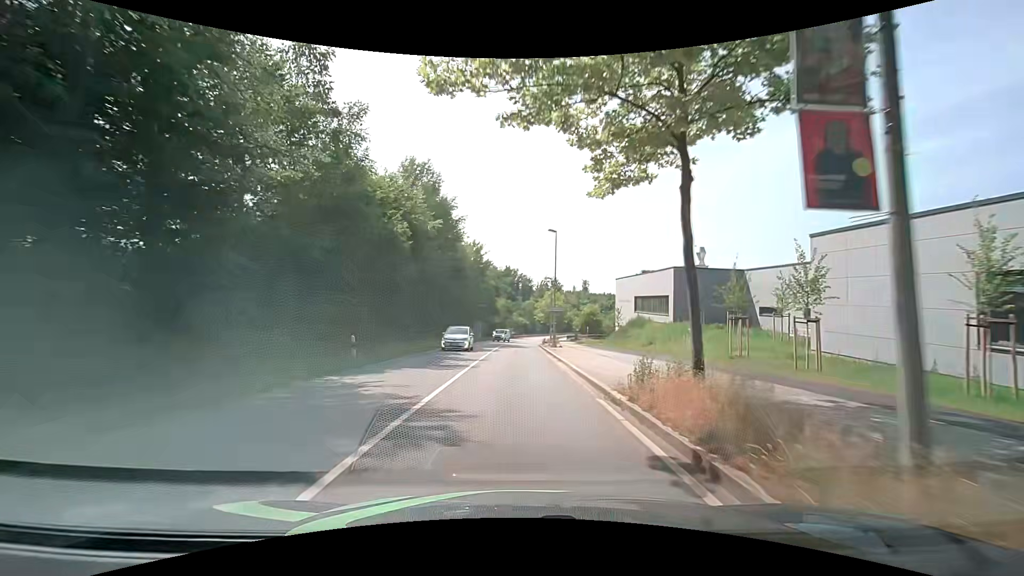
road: secondary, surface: asphalt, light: Day
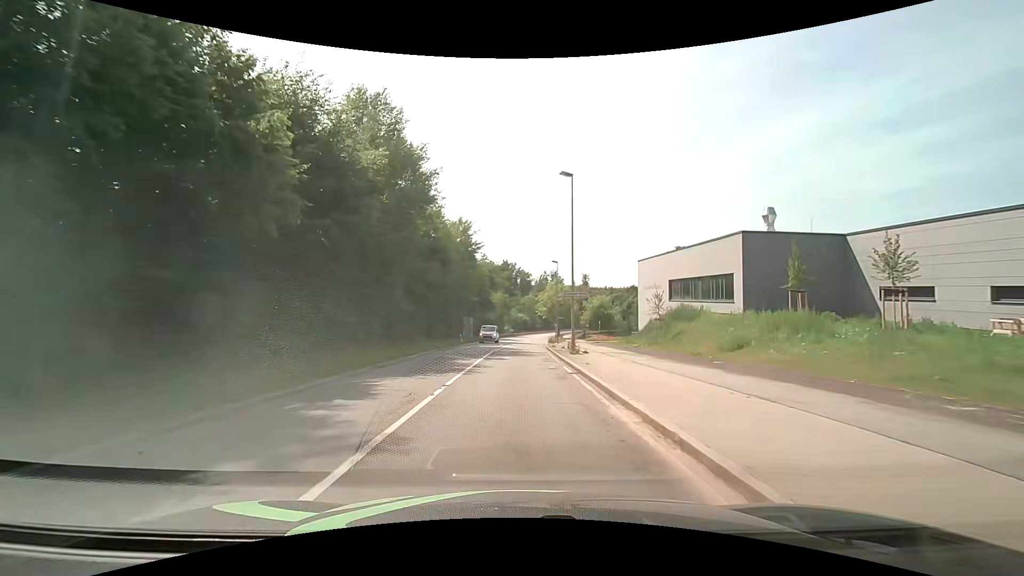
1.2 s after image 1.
(+0.2, +15.5) m; +2°
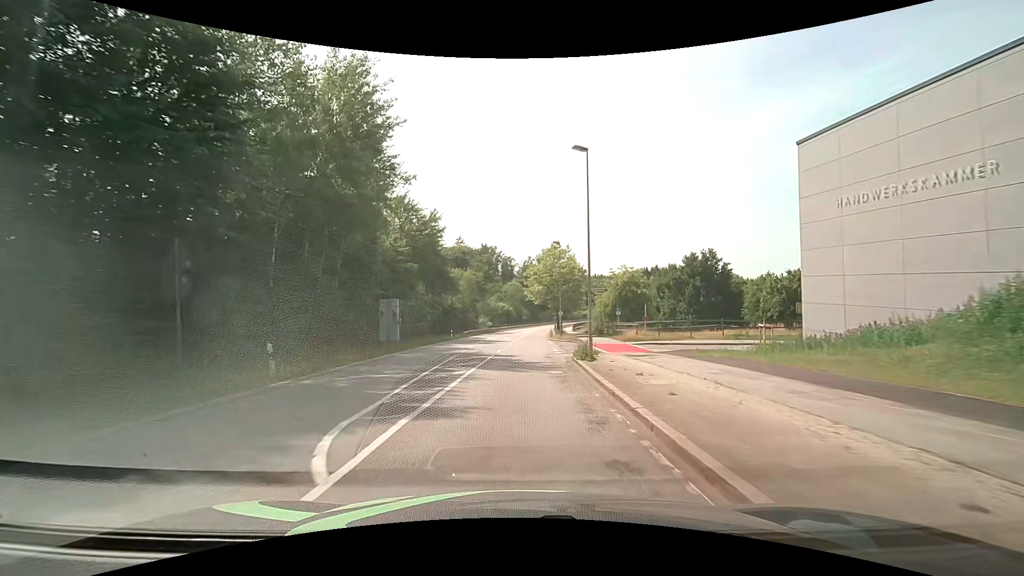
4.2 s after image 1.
(0.0, +38.3) m; +1°
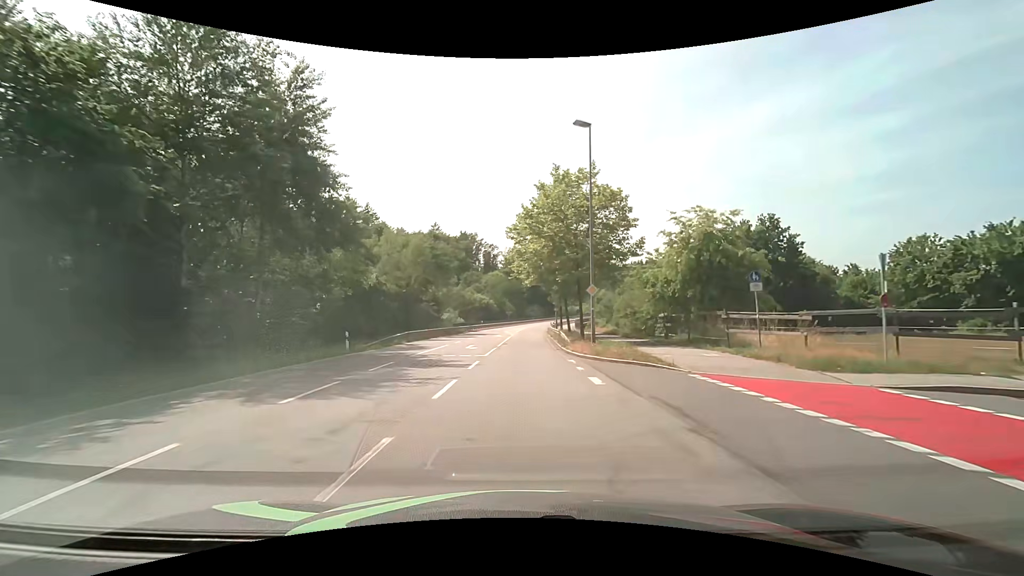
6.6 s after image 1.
(+0.3, +30.5) m; +1°
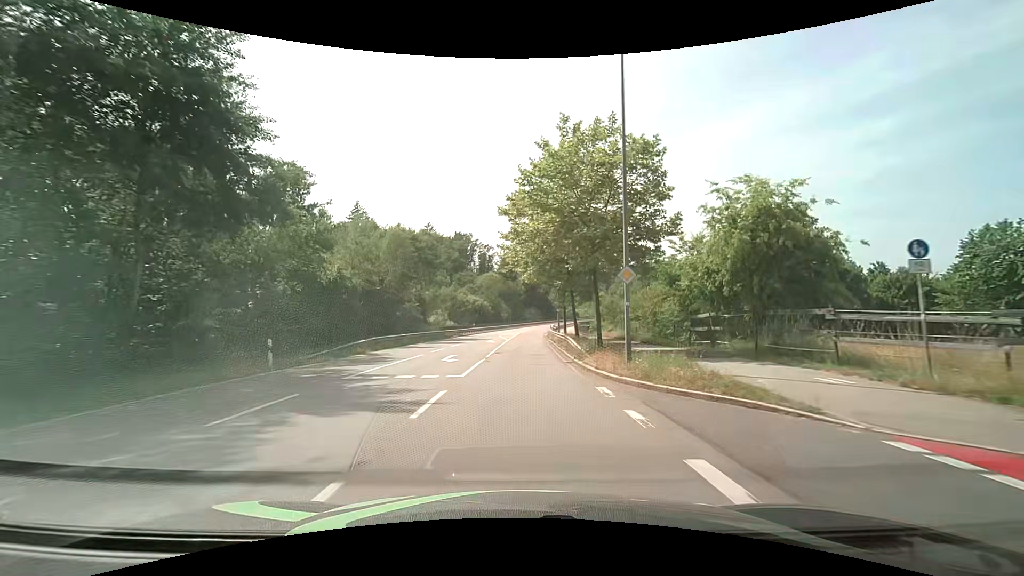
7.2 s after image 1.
(0.0, +7.6) m; 0°
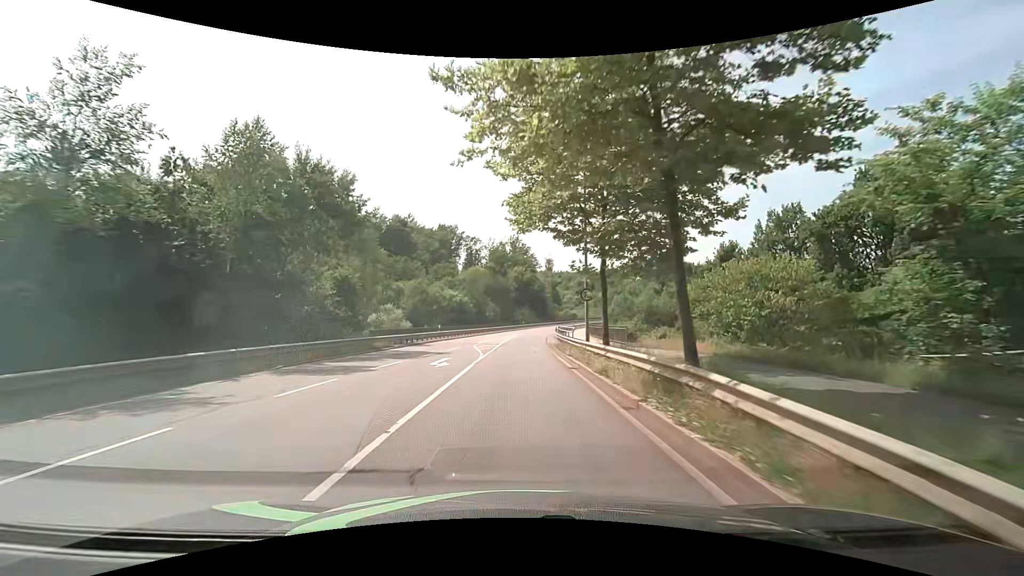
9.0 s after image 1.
(+0.2, +22.8) m; +1°
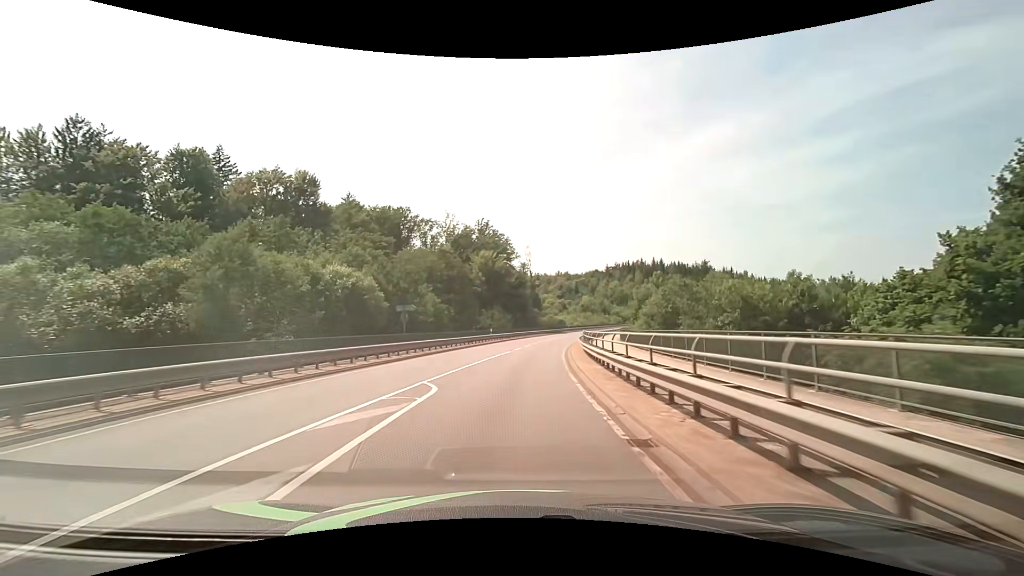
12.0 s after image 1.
(+0.9, +43.0) m; +3°
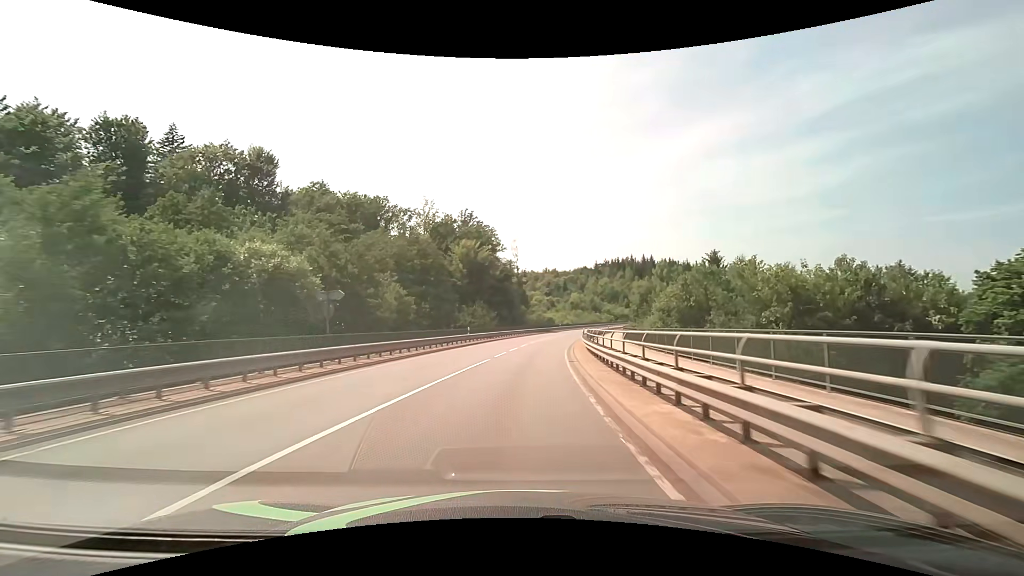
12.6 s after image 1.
(+0.1, +9.9) m; +2°
(0, +10) (+1, +20) (+1, +30) (+3, +40) (+4, +50) (+6, +60) (+8, +69) (+10, +79) (+13, +89) (+16, +98) m
